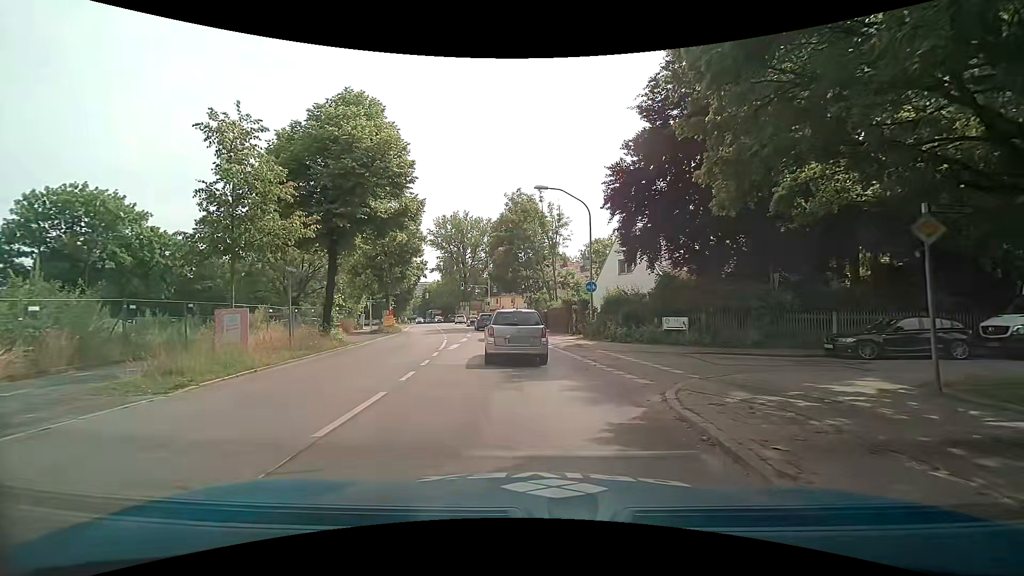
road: secondary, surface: asphalt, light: Day
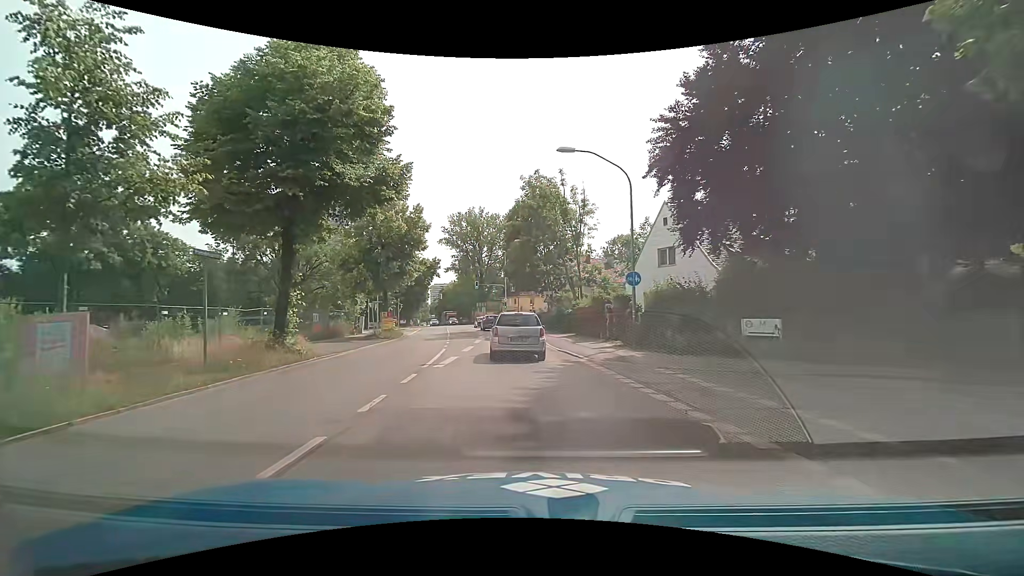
(-0.1, +6.2) m; -1°
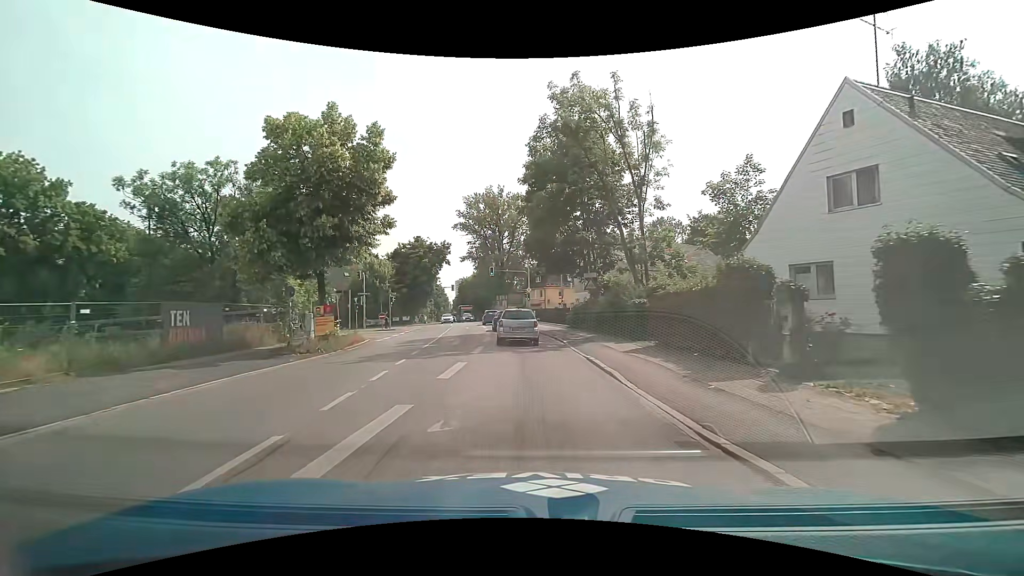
(-0.9, +15.4) m; -5°
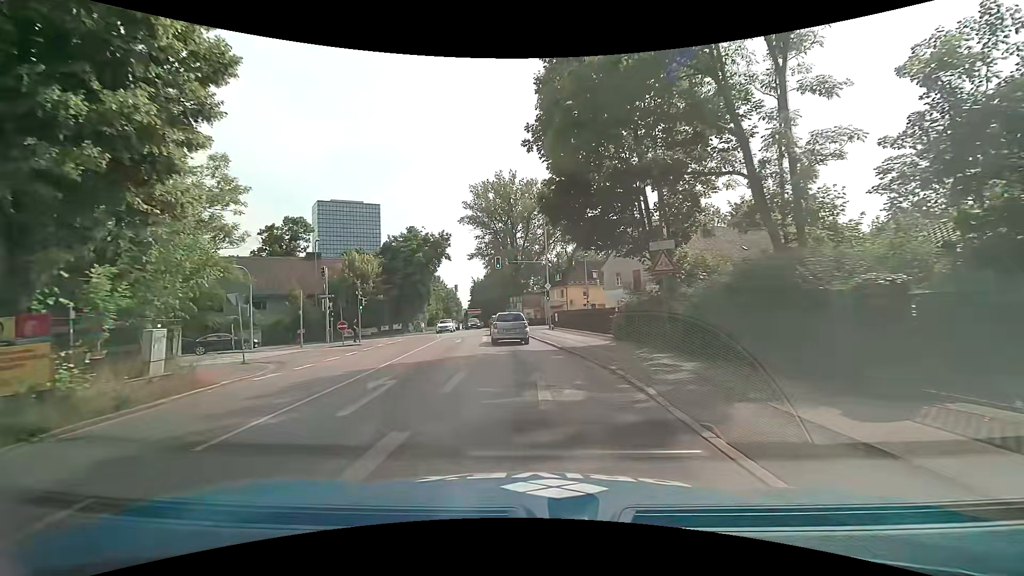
(-0.1, +13.6) m; -2°
(0, +10) (-1, +20) (-1, +30) (-2, +40) (-3, +50) (-4, +60) (-4, +70) (-6, +80) (-7, +90) (-9, +99) m
